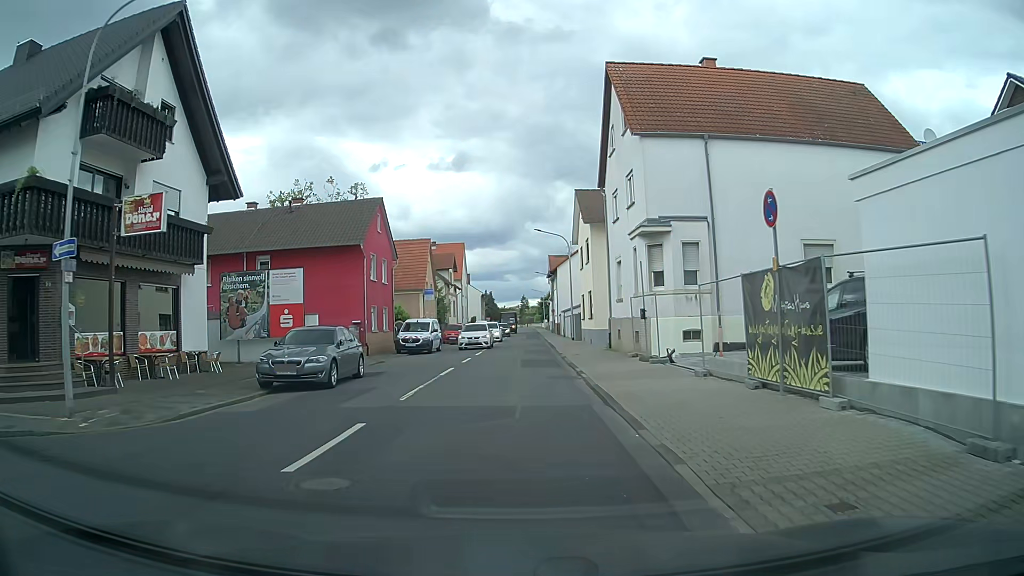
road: tertiary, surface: asphalt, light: Day
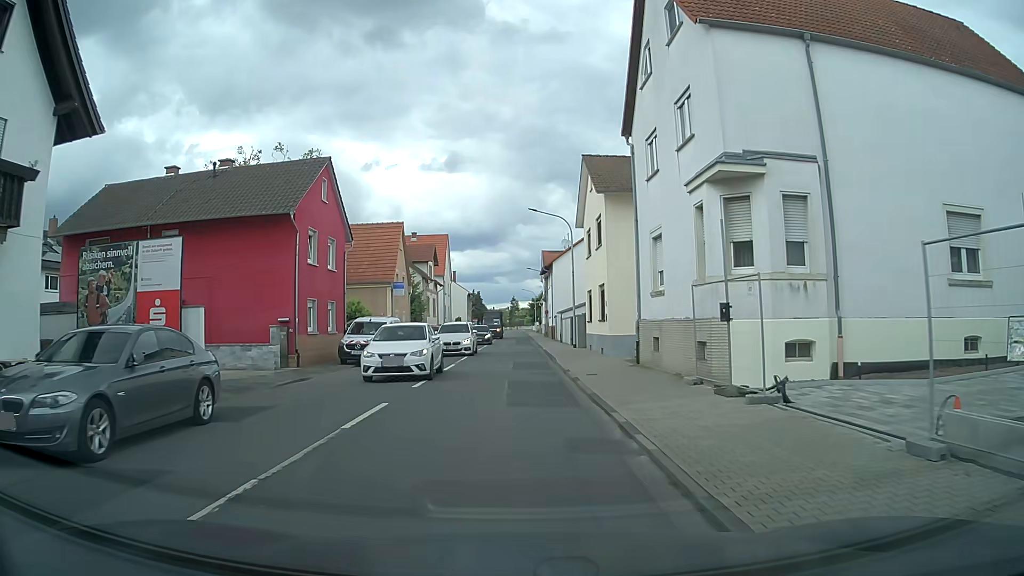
(+0.1, +9.2) m; +1°
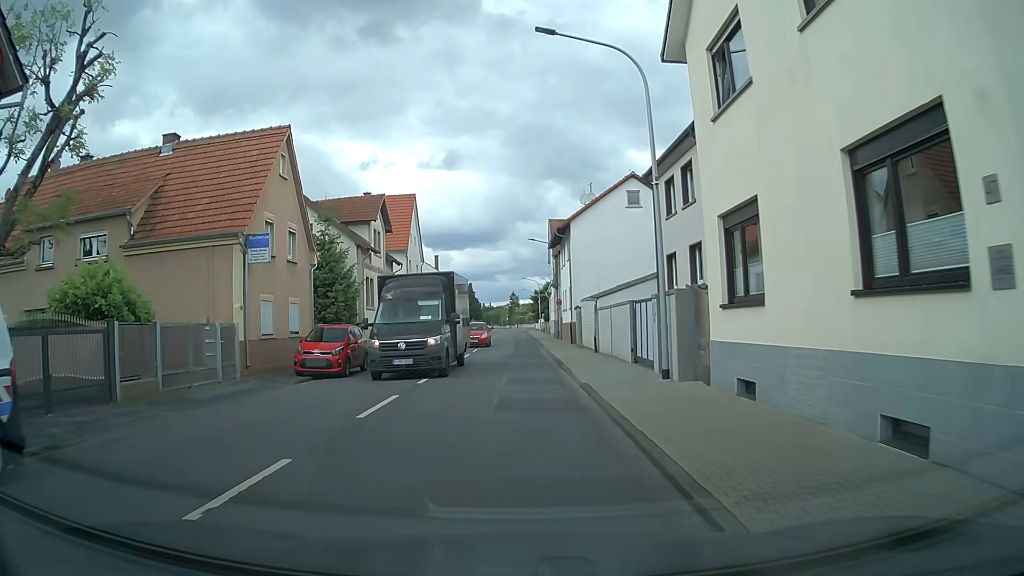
(-0.1, +23.1) m; -1°
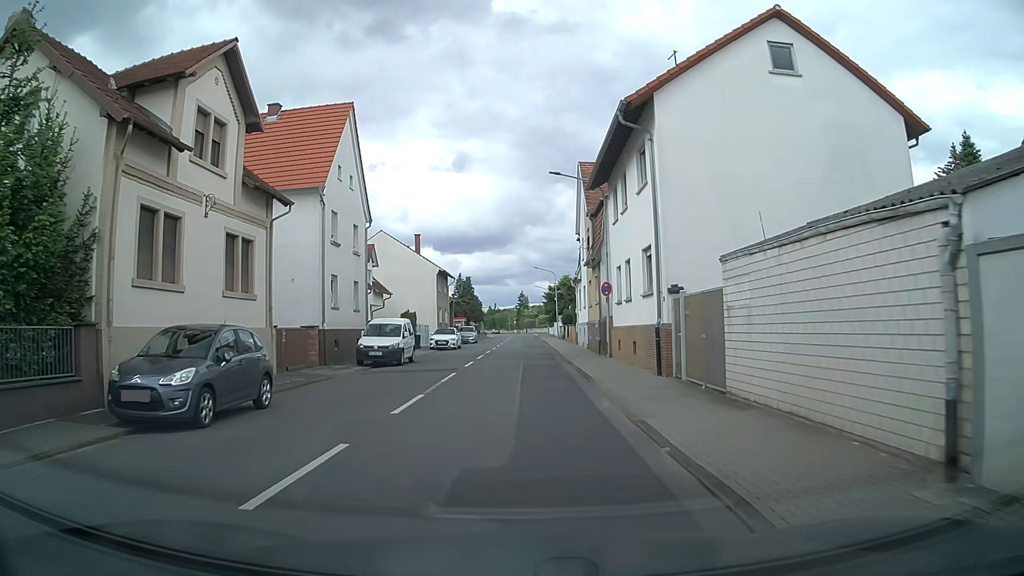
(0.0, +23.1) m; 0°
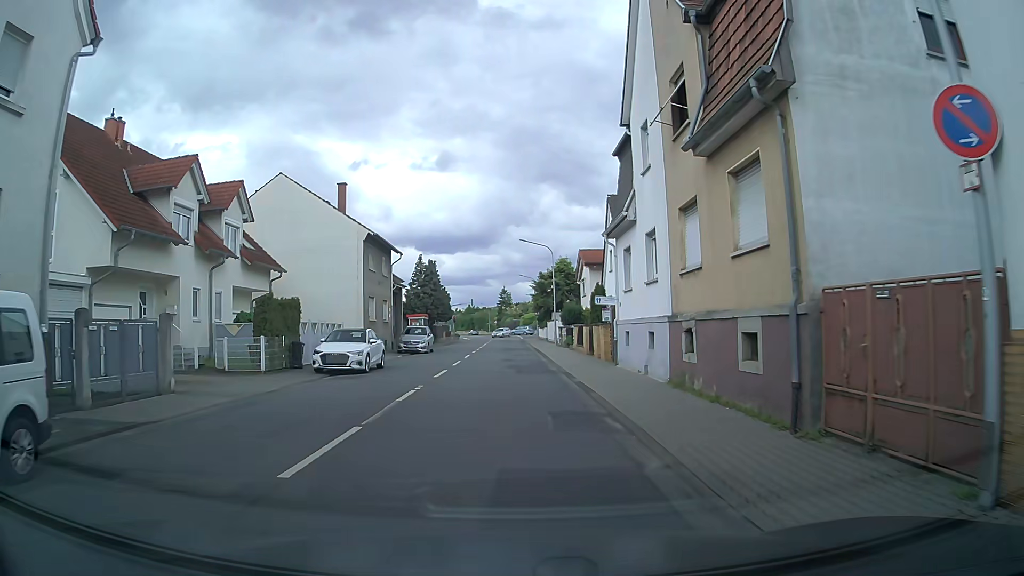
(+0.1, +23.1) m; +2°
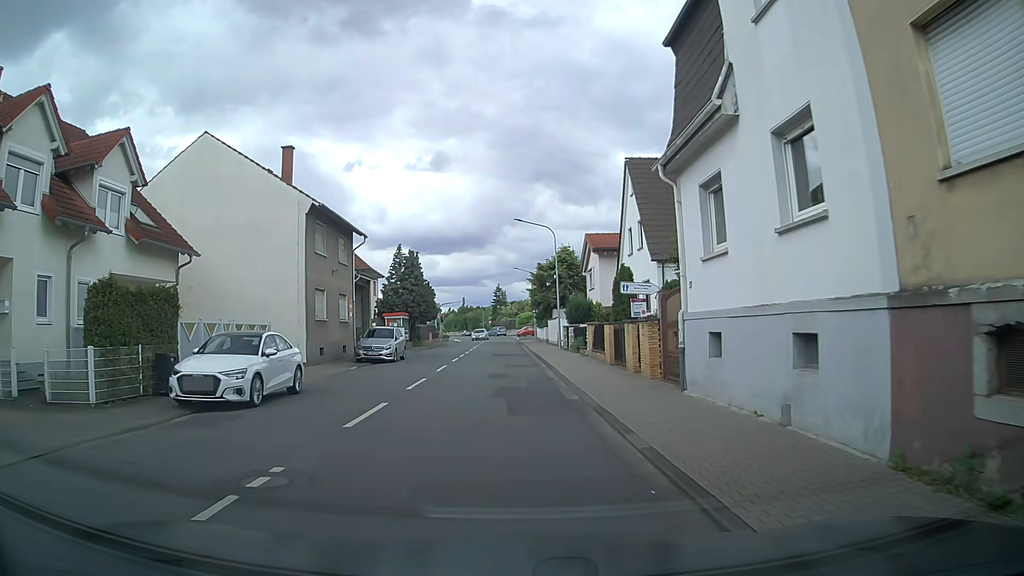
(0.0, +9.3) m; +1°
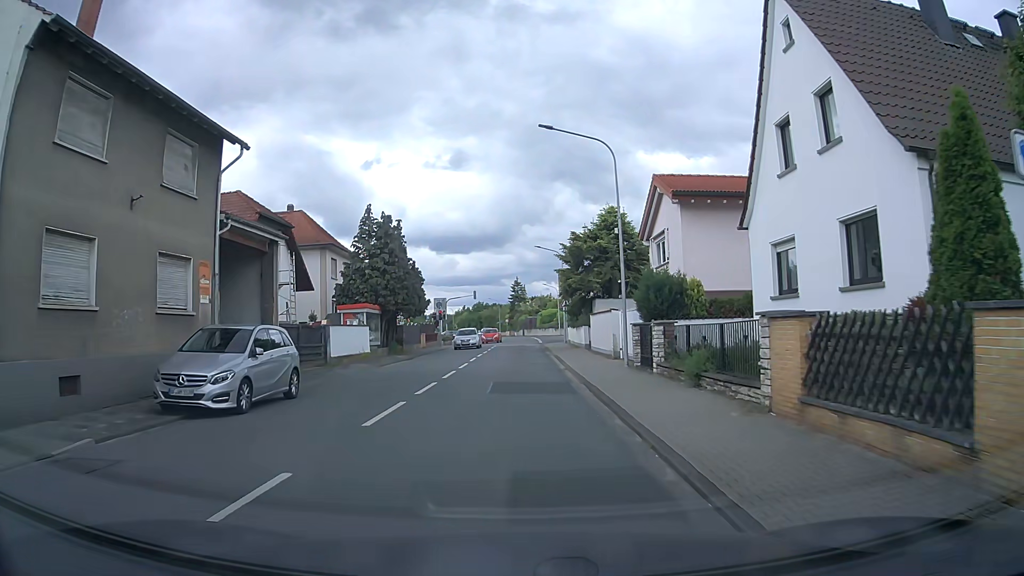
(-0.5, +18.5) m; -2°
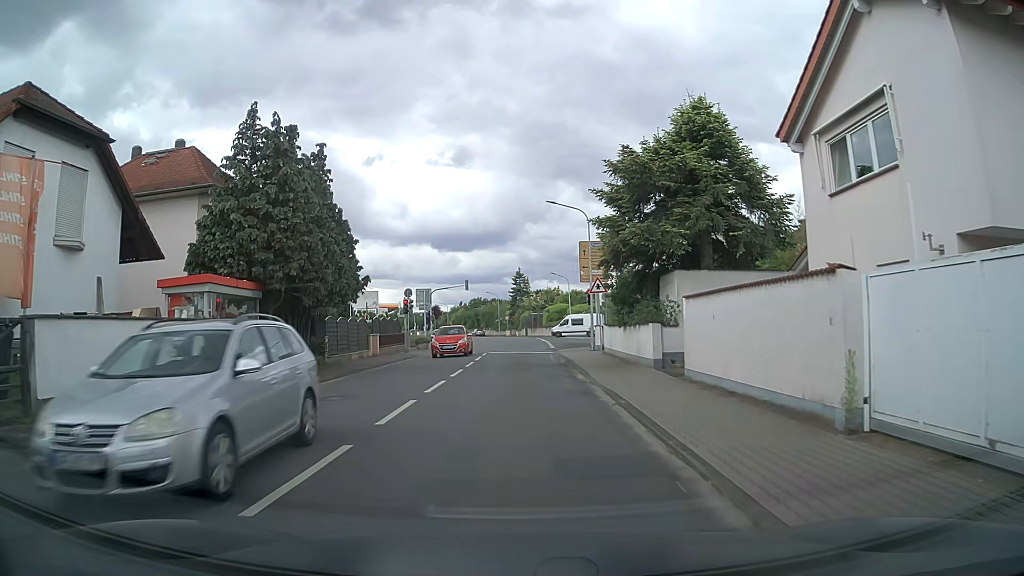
(-0.2, +18.5) m; -1°
(0, +10) (0, +20) (0, +30) (+1, +40) (+1, +50) (+1, +60) (+1, +70) (0, +80) (-2, +90) (-4, +99) m
